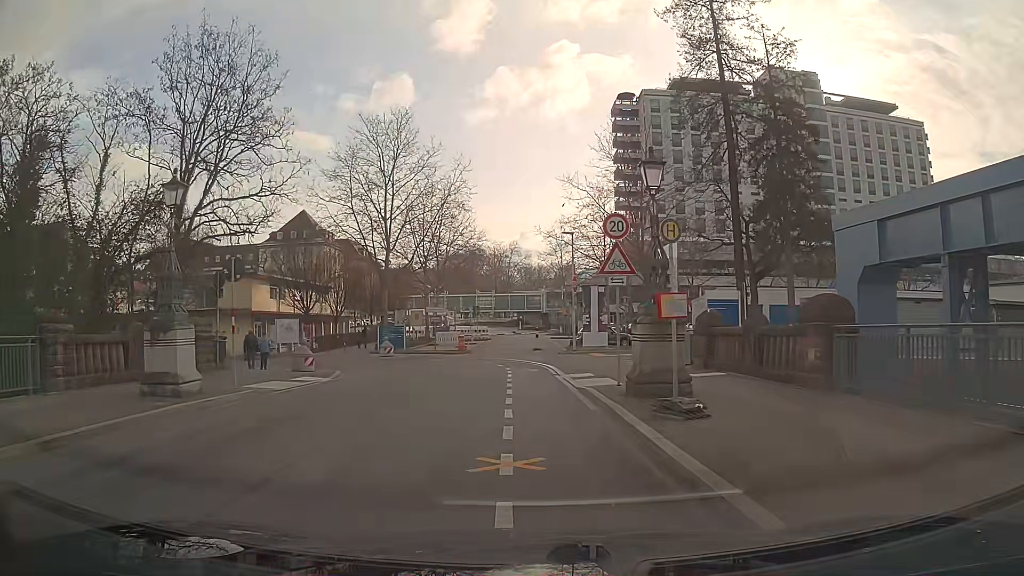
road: tertiary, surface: asphalt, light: Day
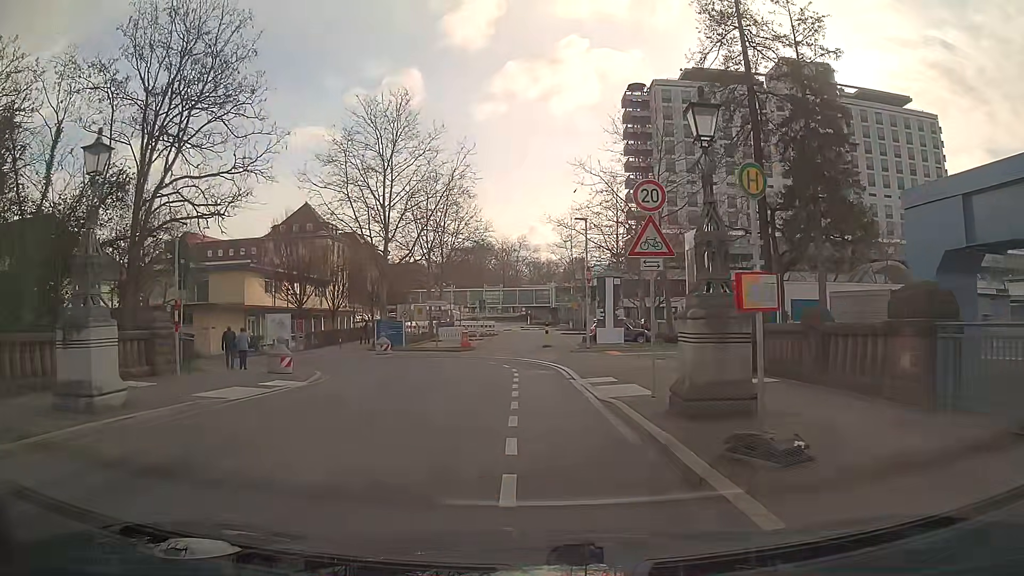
(0.0, +3.1) m; 0°
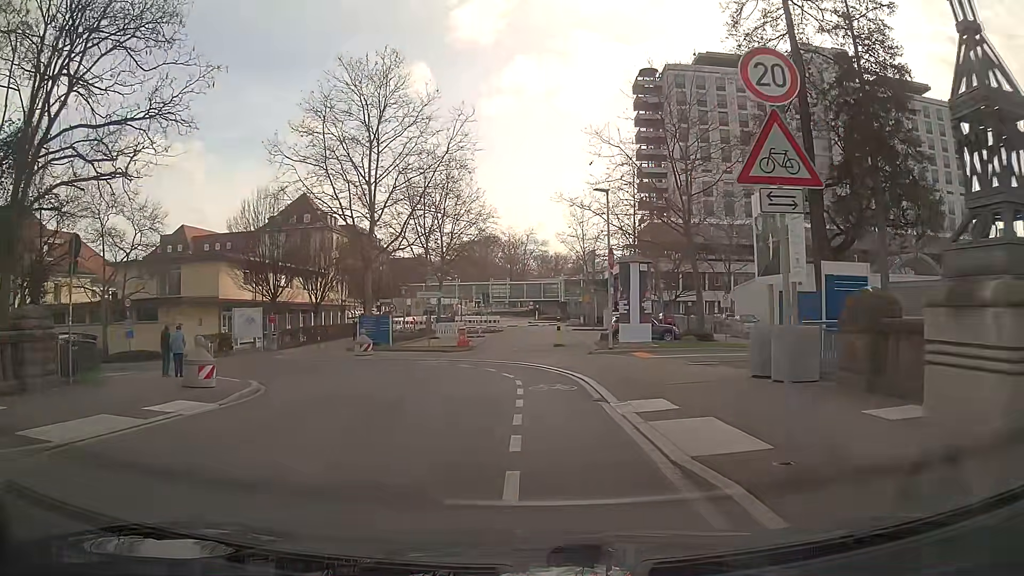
(0.0, +5.9) m; 0°
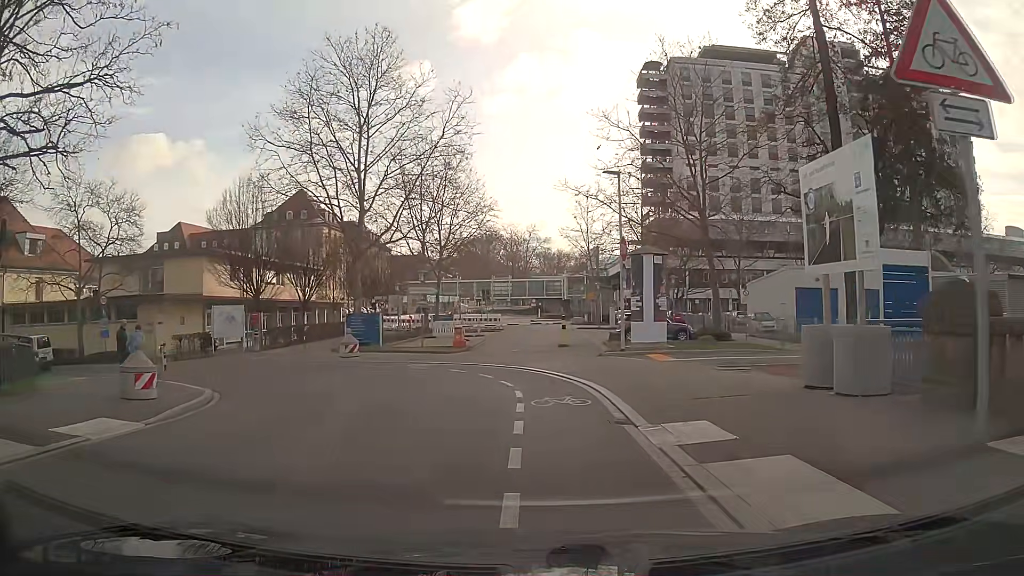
(0.0, +2.8) m; 0°
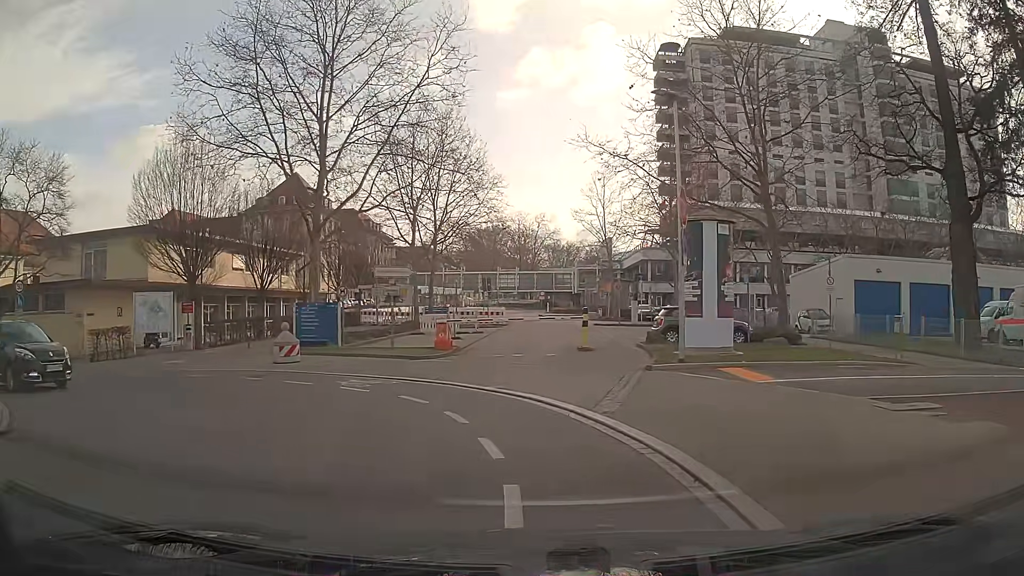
(-0.1, +7.9) m; -2°
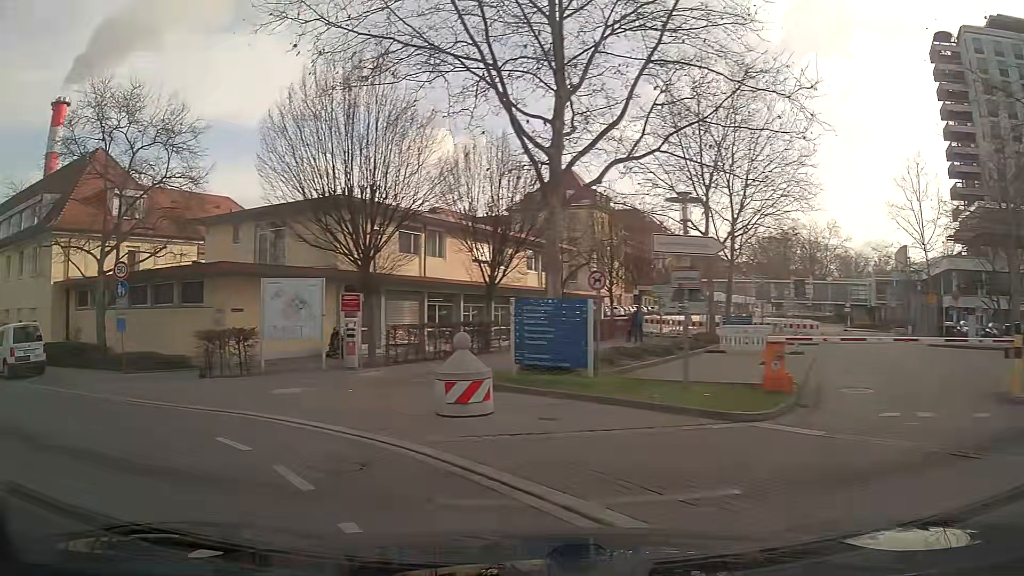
(-2.1, +10.1) m; -31°
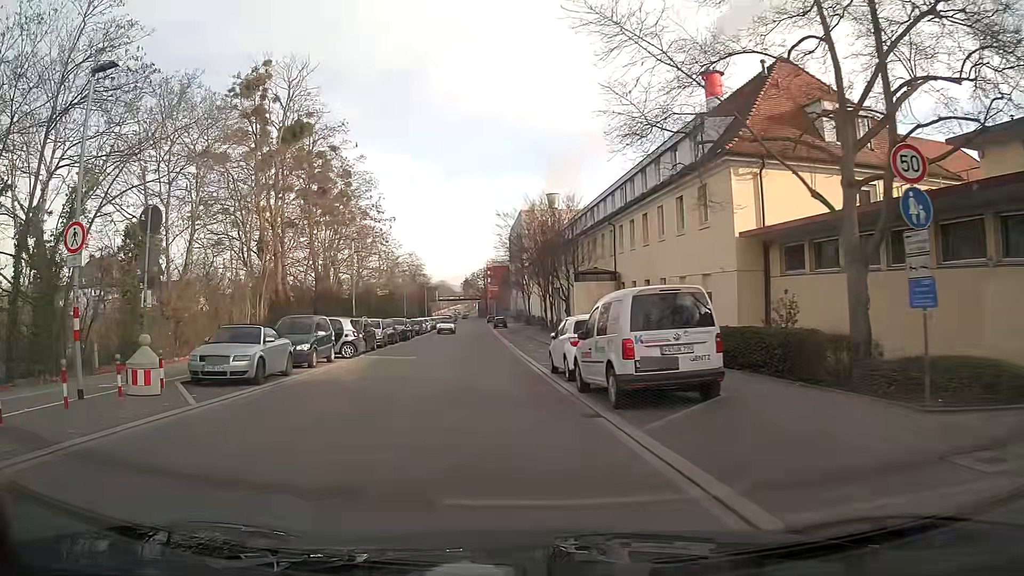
(-7.4, +11.6) m; -54°
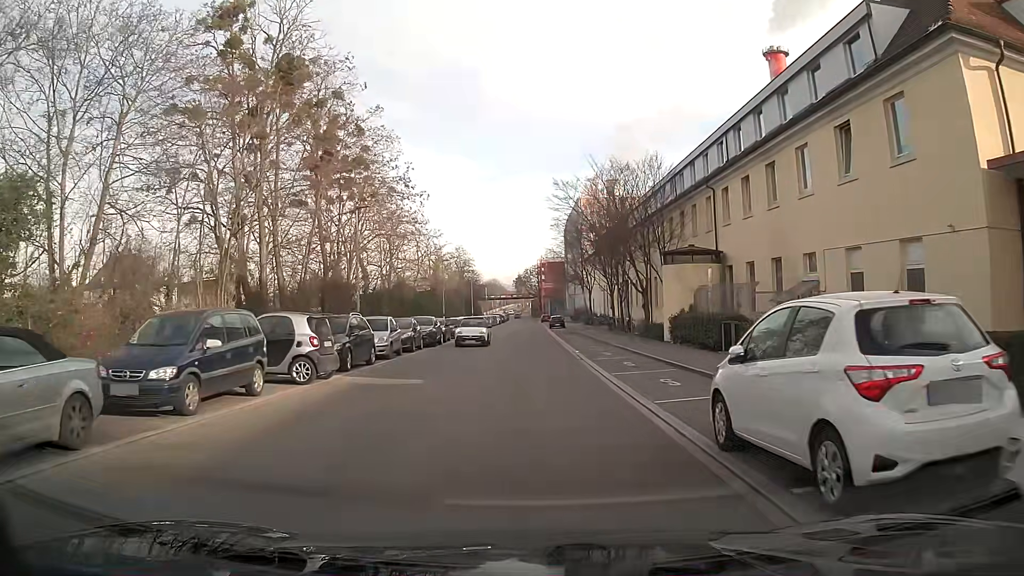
(-0.3, +11.6) m; -2°
(0, +10) (0, +20) (0, +30) (0, +40) (0, +50) (0, +60) (0, +70) (0, +80) (0, +90) (0, +100) m
